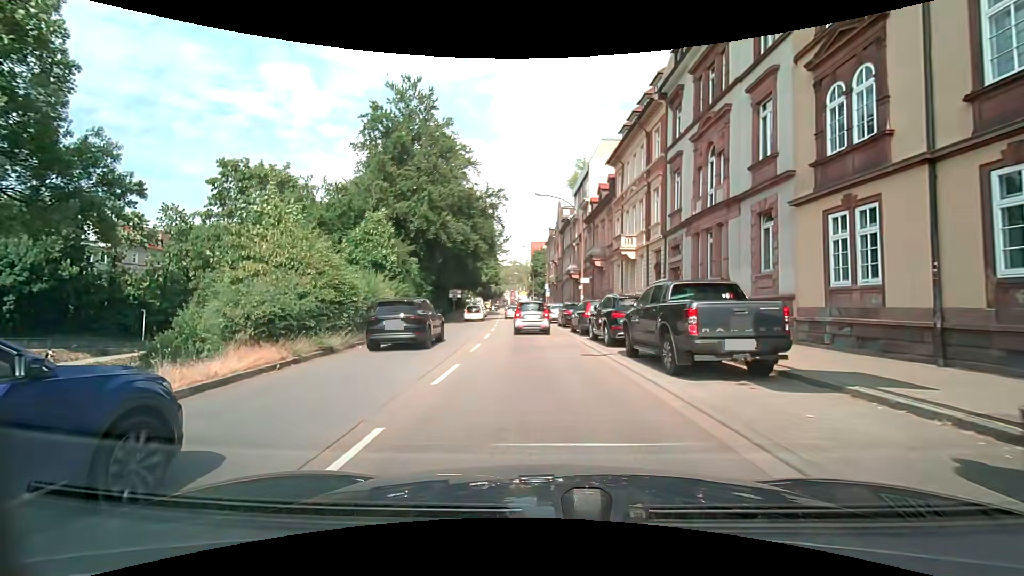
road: primary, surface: asphalt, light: Day
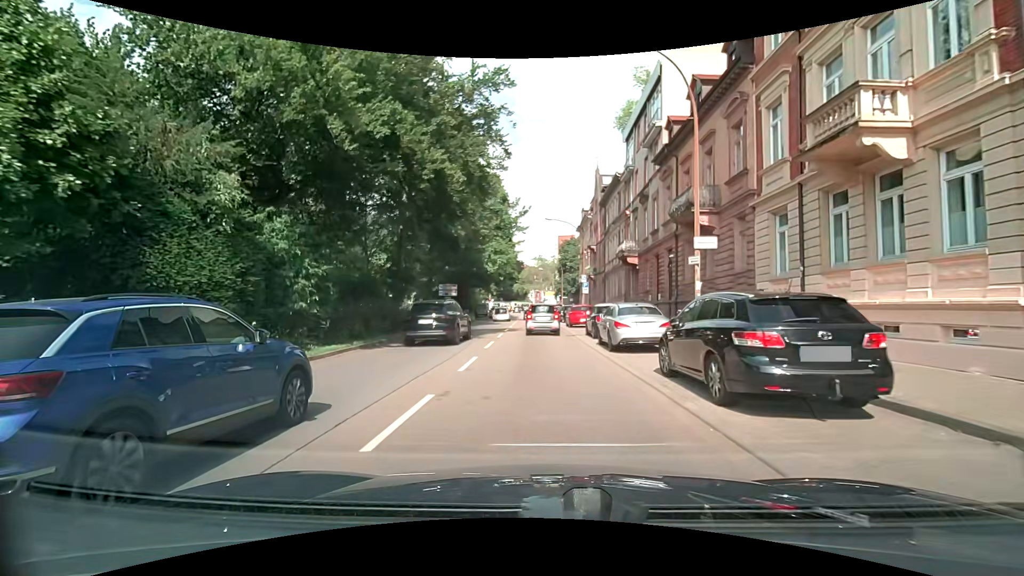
(-0.6, +22.0) m; -3°
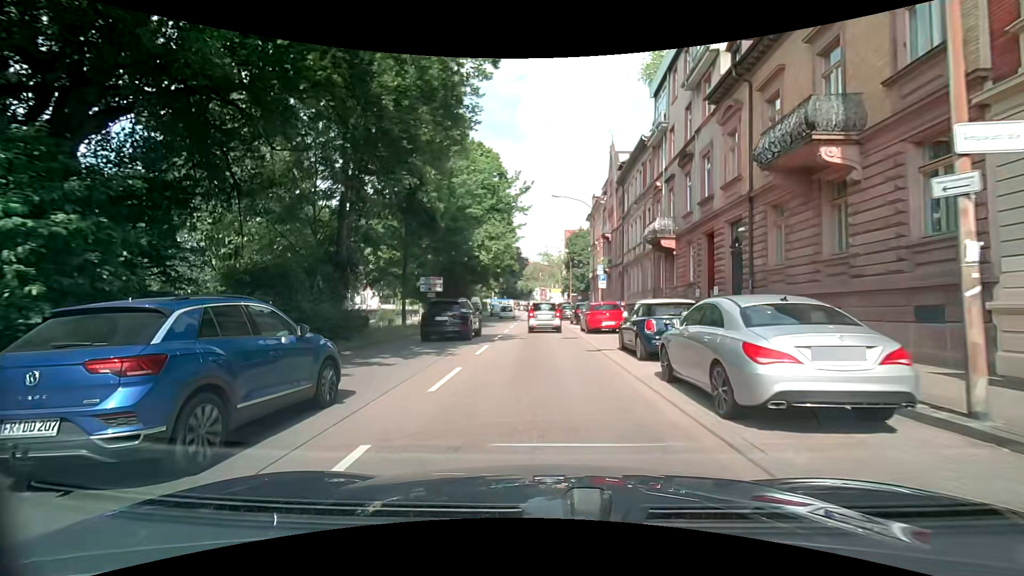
(-0.1, +8.8) m; -1°
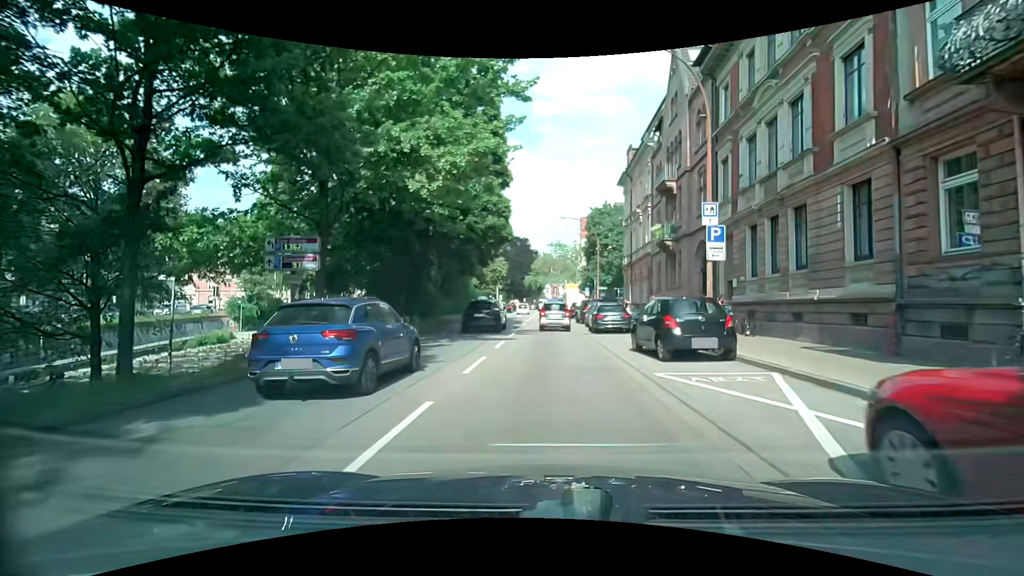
(-0.3, +21.9) m; -2°
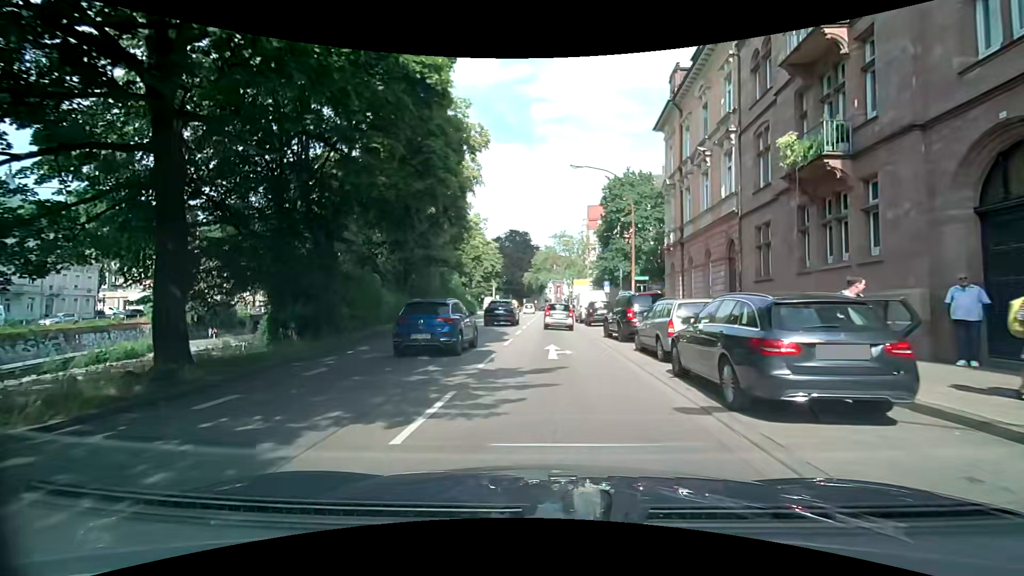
(+0.2, +17.2) m; 0°
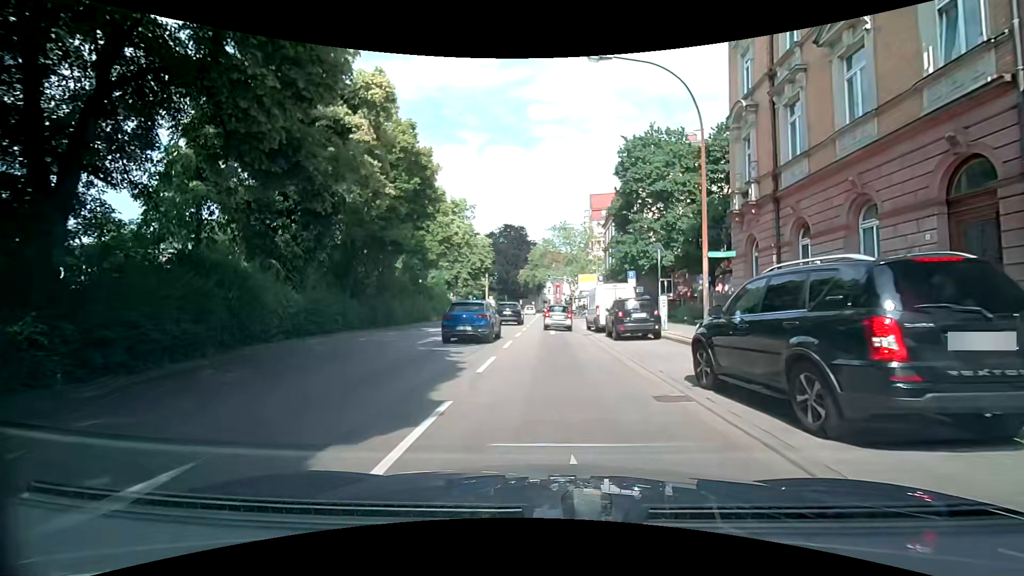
(0.0, +12.9) m; +1°
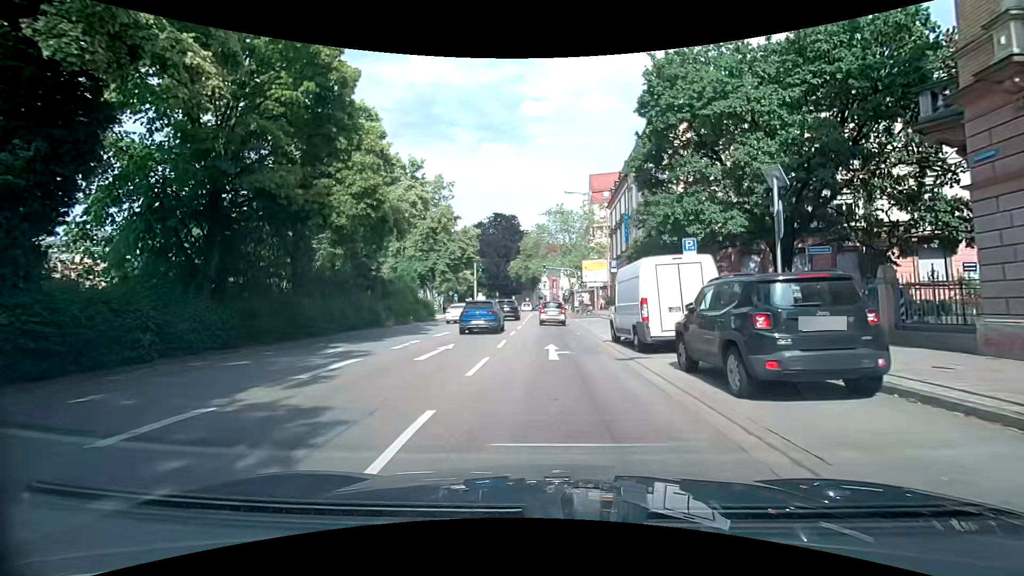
(-0.2, +12.8) m; -1°
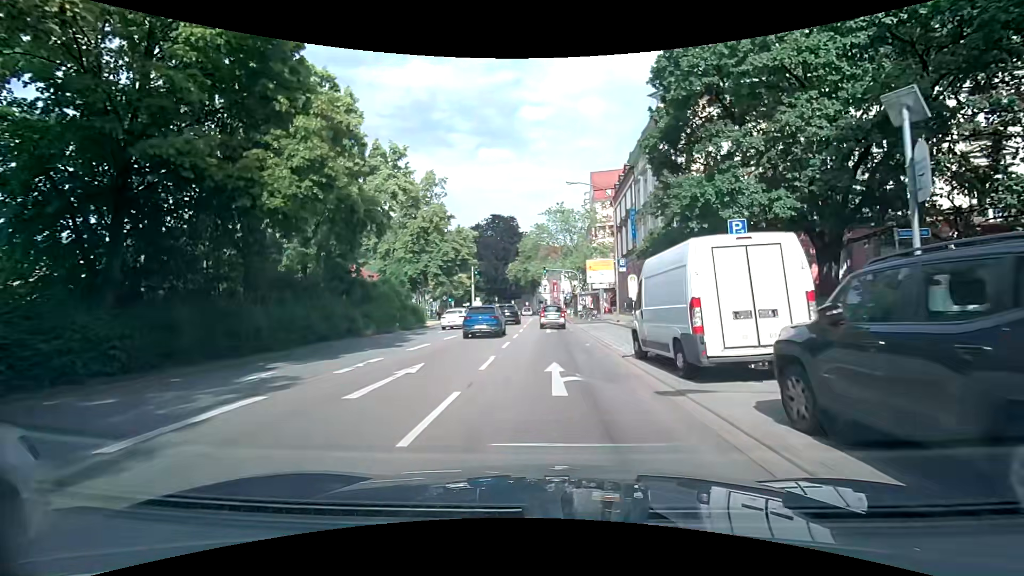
(0.0, +4.3) m; 0°
(0, +10) (0, +20) (0, +30) (0, +40) (0, +50) (0, +60) (0, +70) (0, +80) (+1, +90) (+3, +100) m
